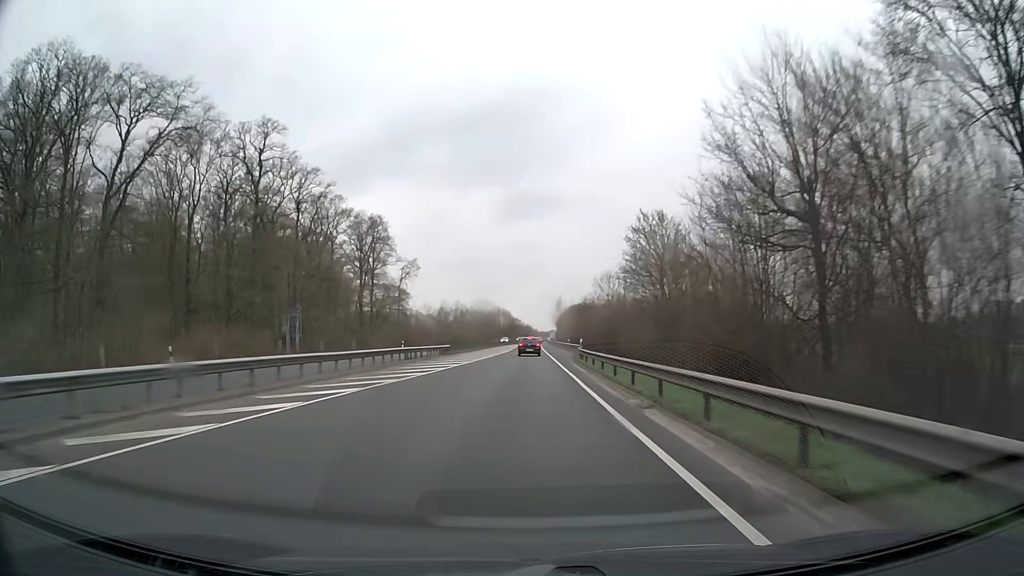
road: trunk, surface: asphalt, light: Day
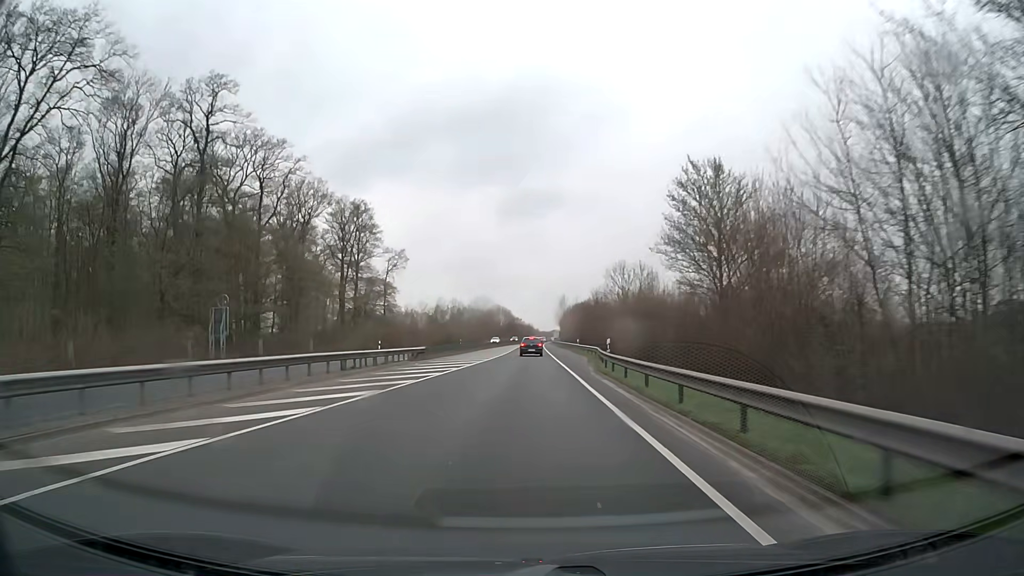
(0.0, +13.8) m; 0°
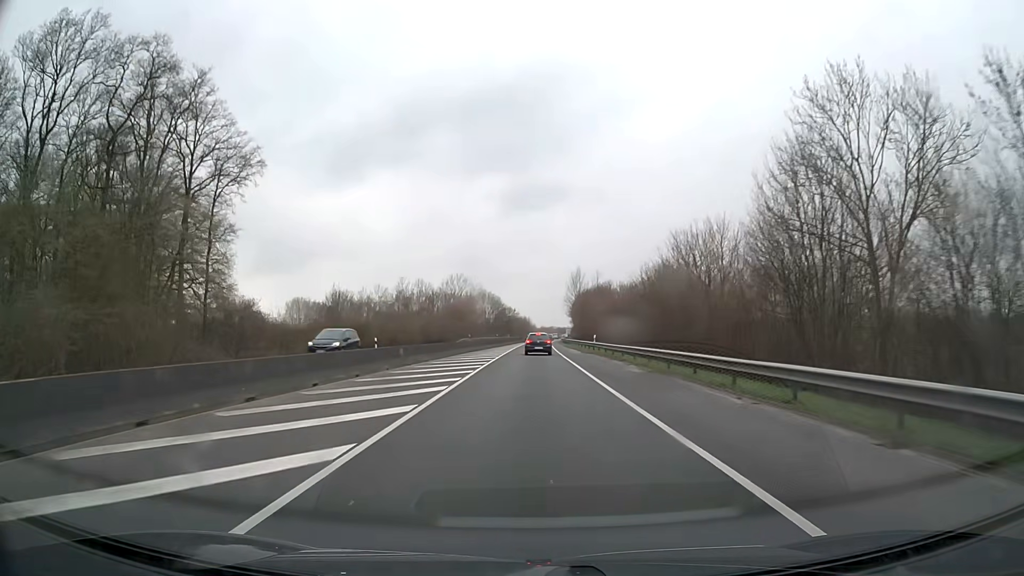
(+0.1, +64.6) m; 0°
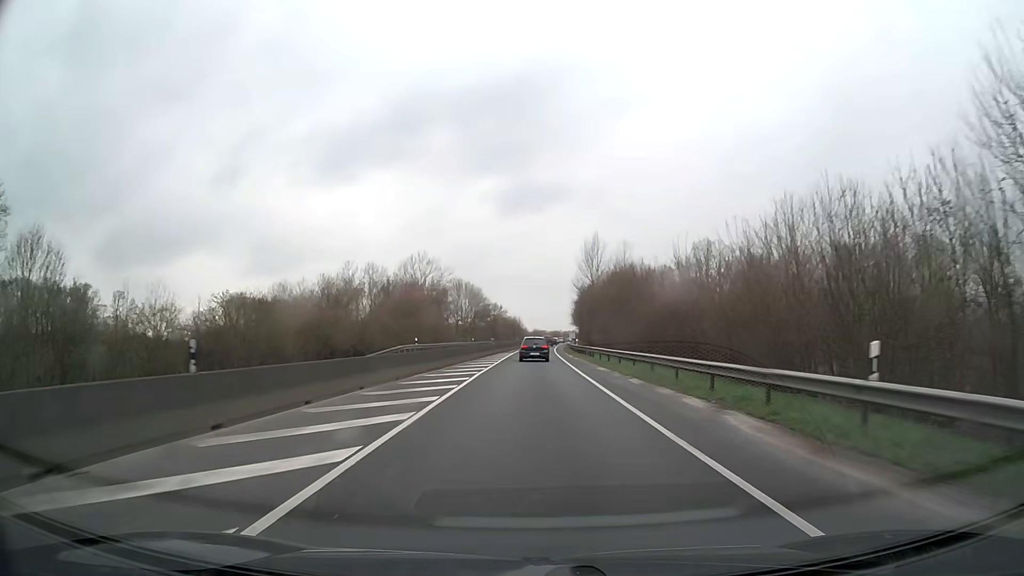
(+0.2, +43.2) m; +1°
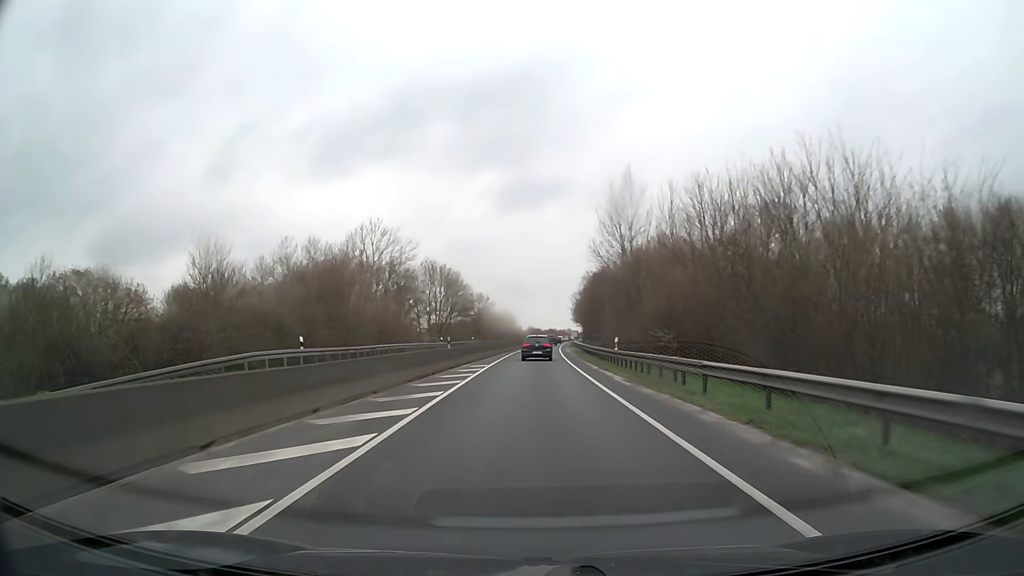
(+0.1, +29.7) m; 0°
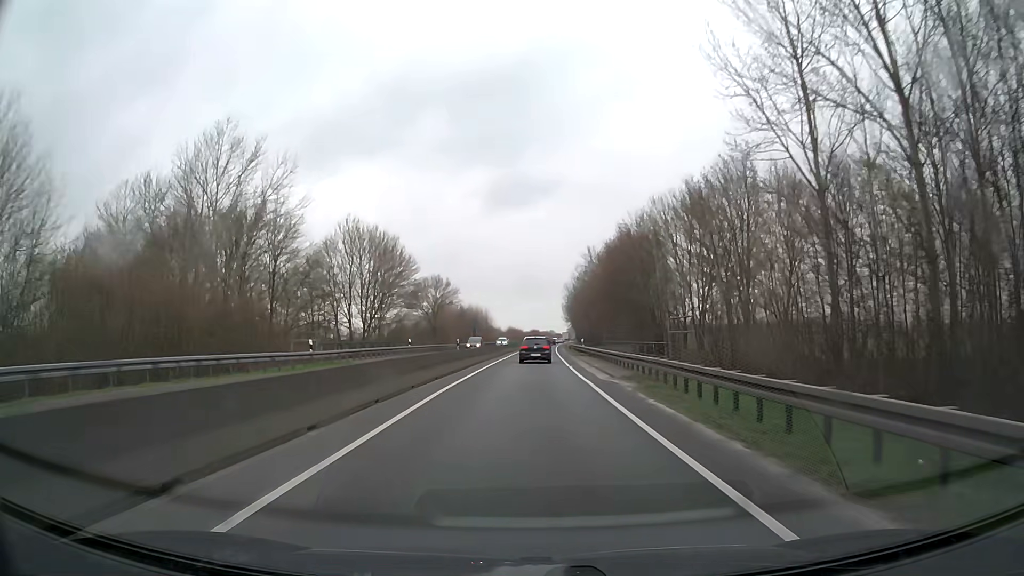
(+0.4, +38.0) m; +2°
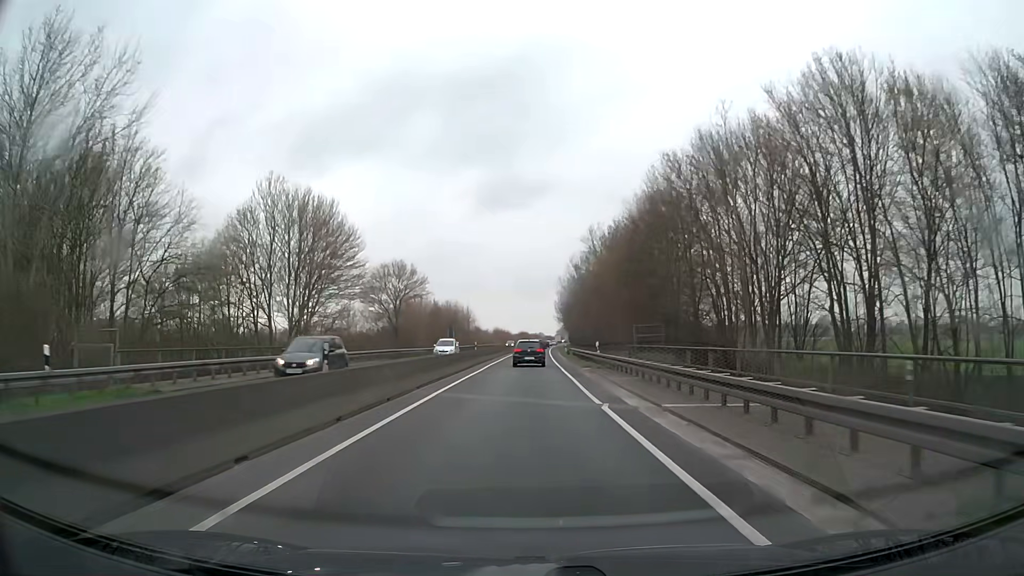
(+0.2, +18.4) m; +1°
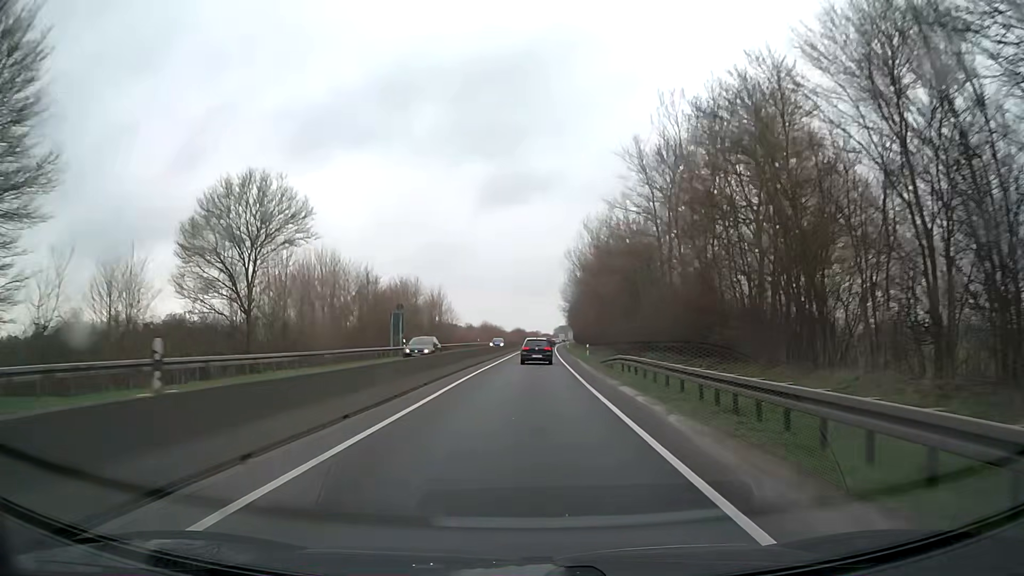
(+0.2, +36.3) m; +1°
(0, +10) (0, +20) (0, +30) (0, +40) (0, +50) (+1, +60) (+1, +70) (+1, +80) (+2, +90) (+2, +100) m
